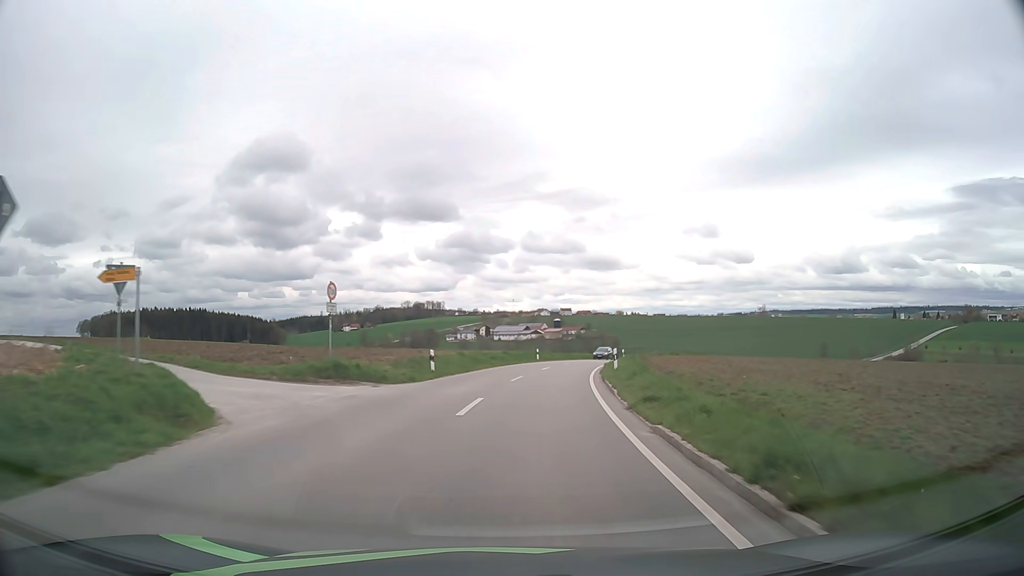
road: unclassified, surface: asphalt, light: Day
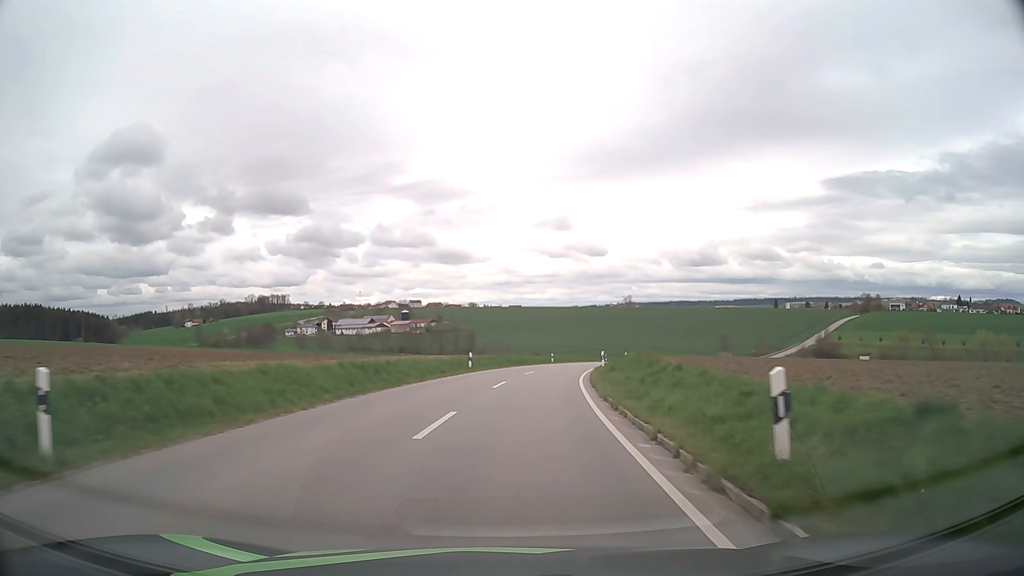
(+6.0, +50.6) m; +13°
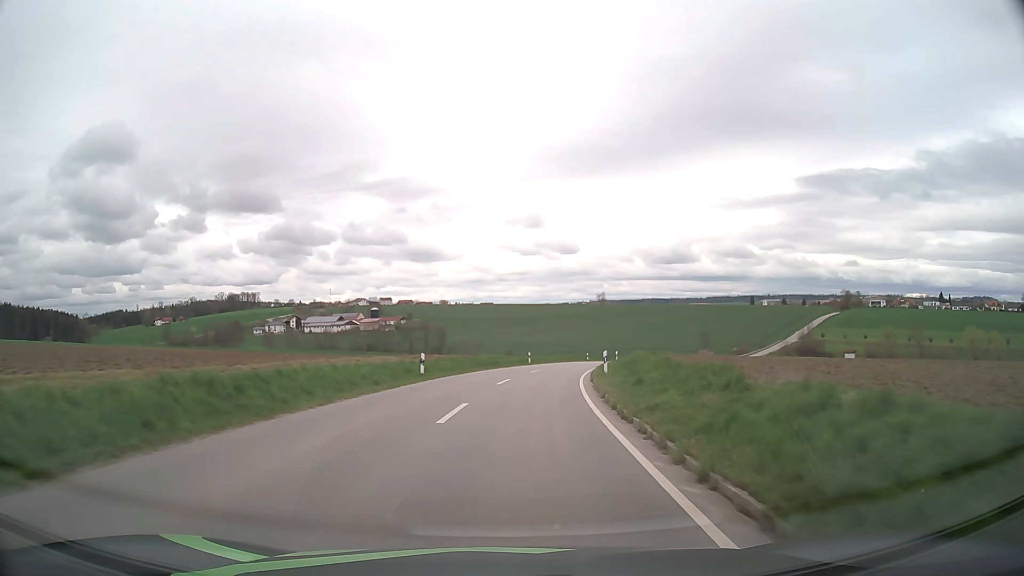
(+0.2, +10.2) m; +2°
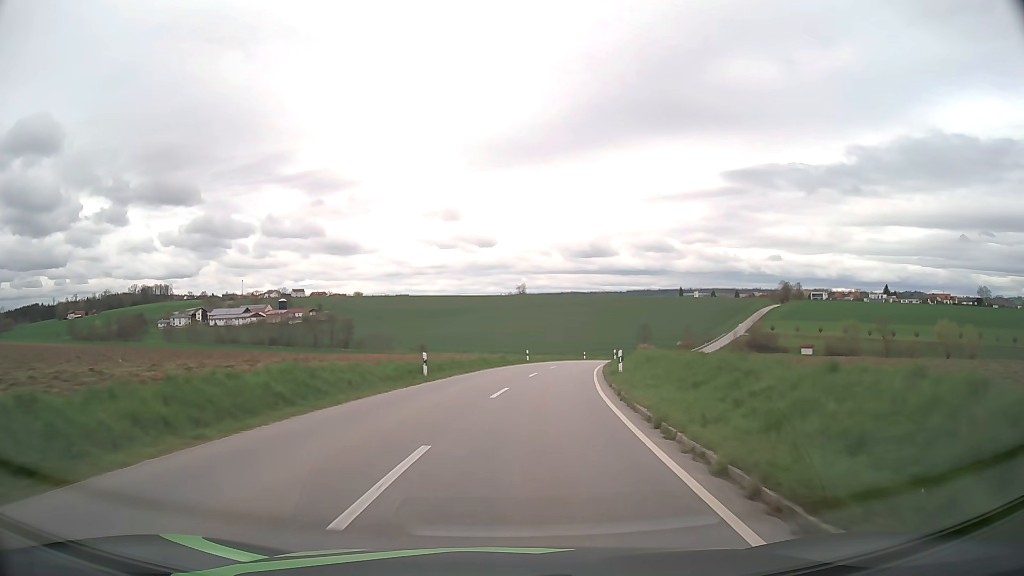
(+1.8, +30.8) m; +7°
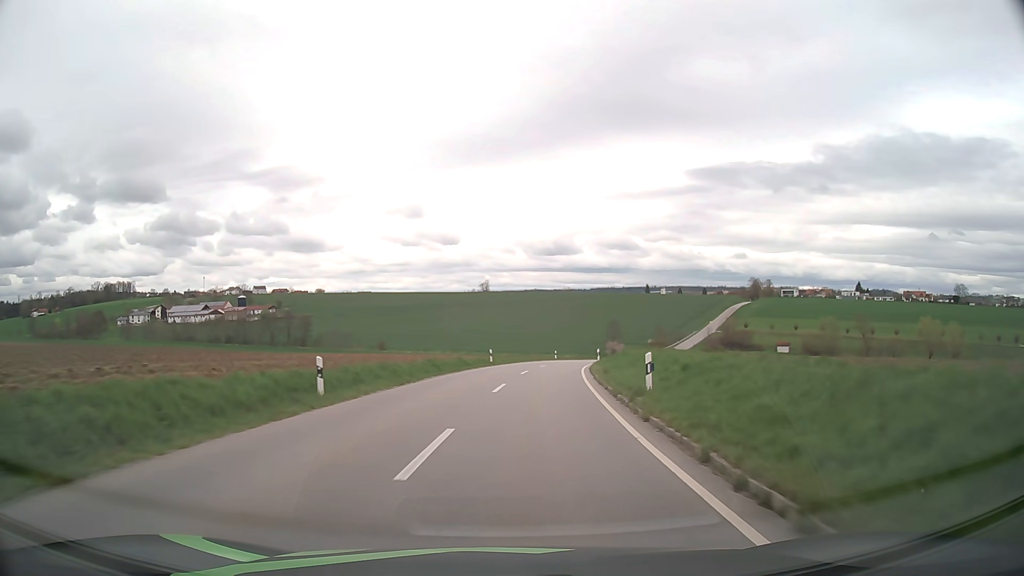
(+0.3, +10.3) m; +3°
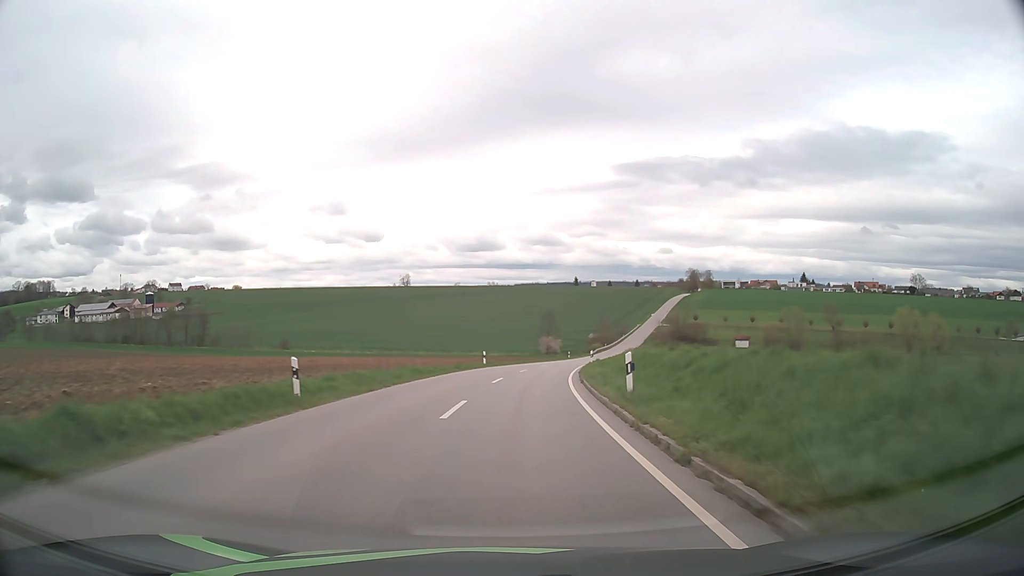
(+1.9, +30.7) m; +7°
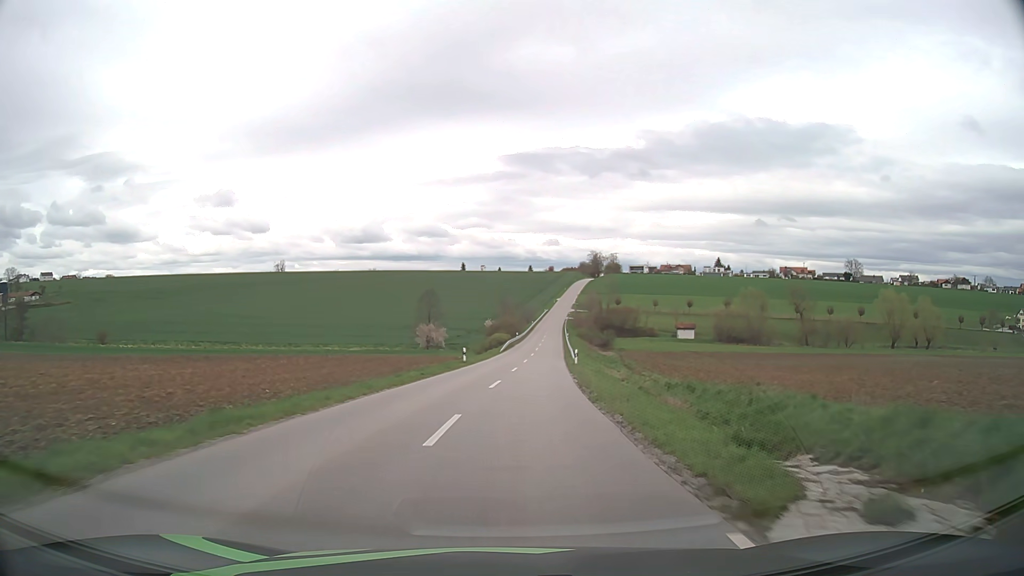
(+4.0, +51.4) m; +9°
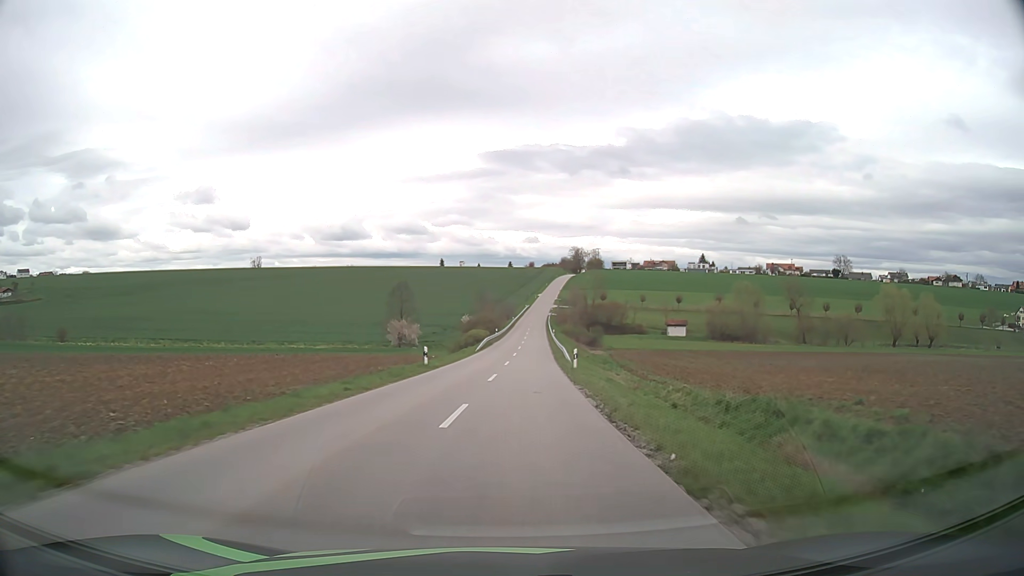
(+0.2, +10.4) m; +2°
(0, +10) (0, +20) (+1, +30) (+1, +40) (+2, +50) (+2, +60) (+3, +70) (+3, +80) (+4, +90) (+4, +100) m
